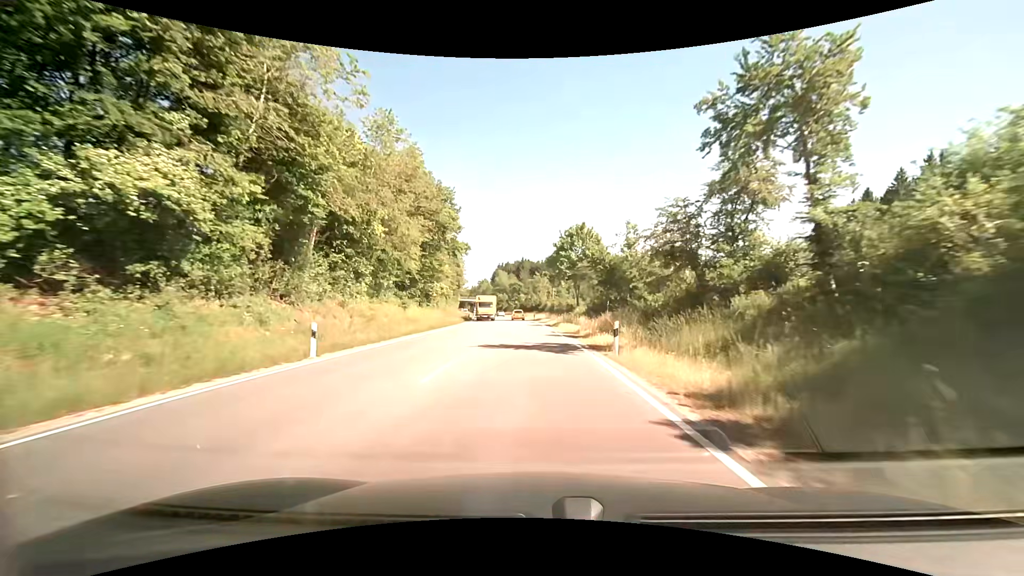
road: primary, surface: asphalt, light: Day
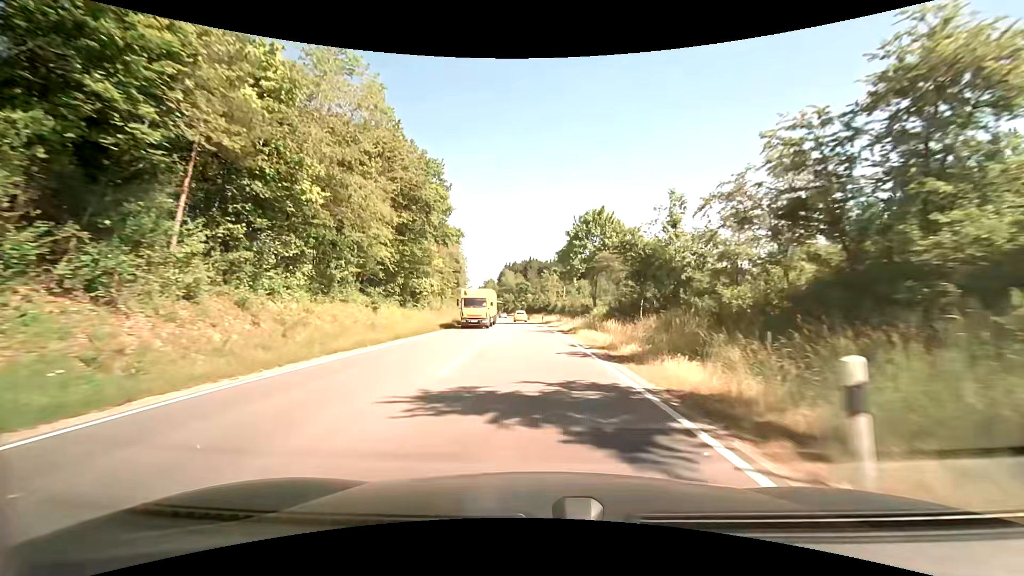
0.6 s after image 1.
(0.0, +10.9) m; 0°
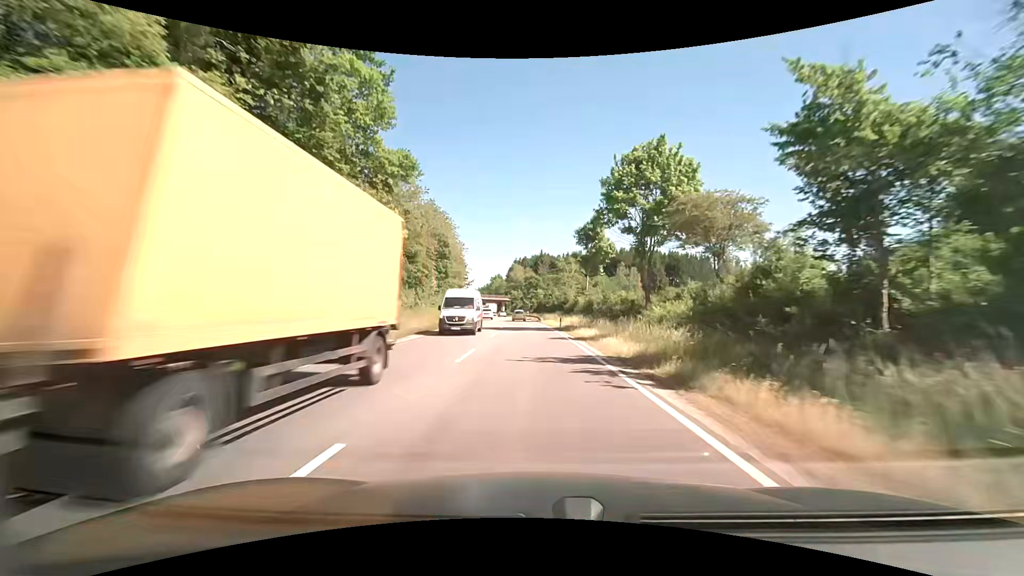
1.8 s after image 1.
(-0.4, +21.6) m; -2°
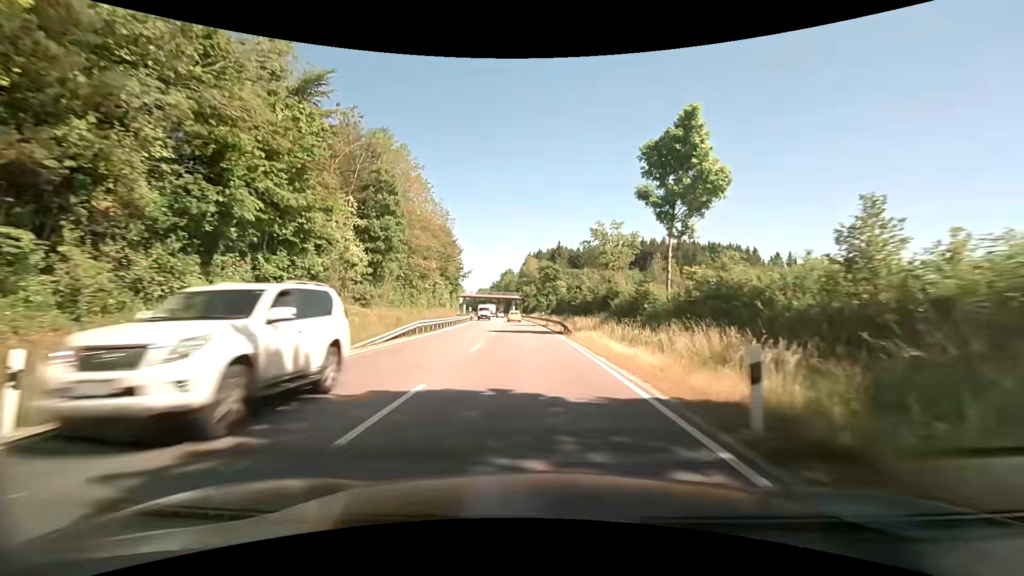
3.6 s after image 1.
(-0.5, +32.4) m; -2°
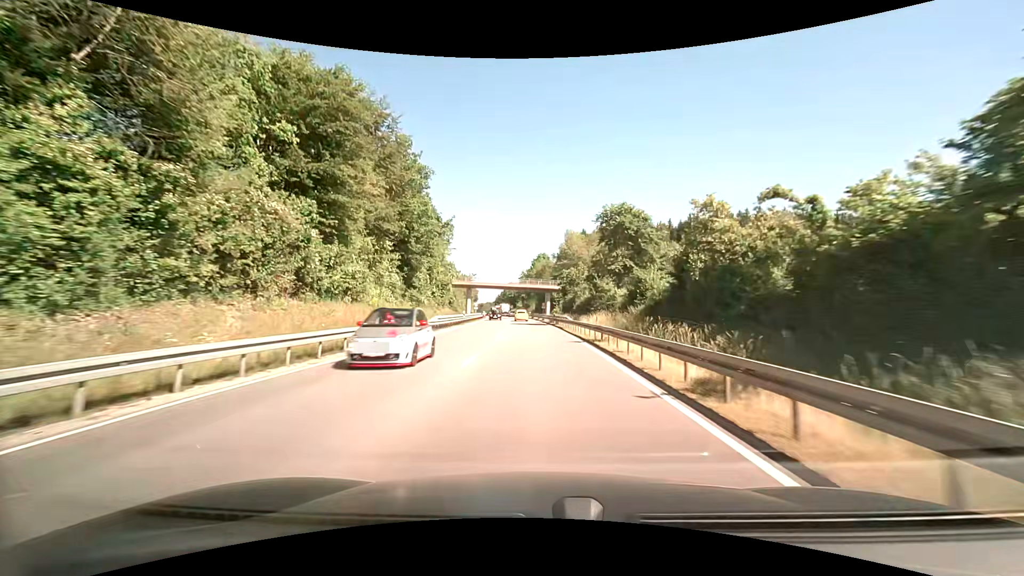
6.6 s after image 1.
(-0.8, +54.1) m; -2°
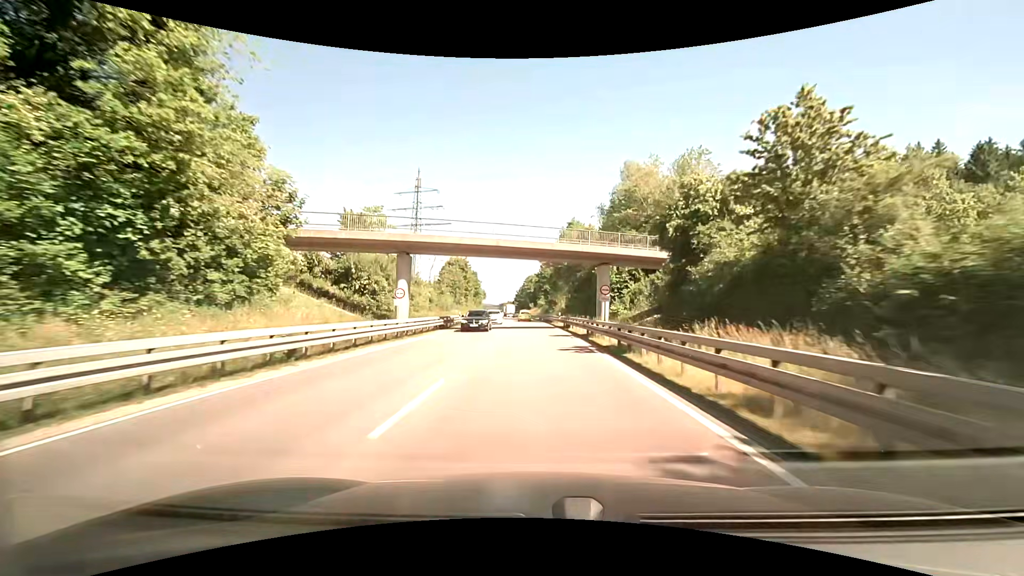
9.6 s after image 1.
(-2.3, +55.0) m; -4°
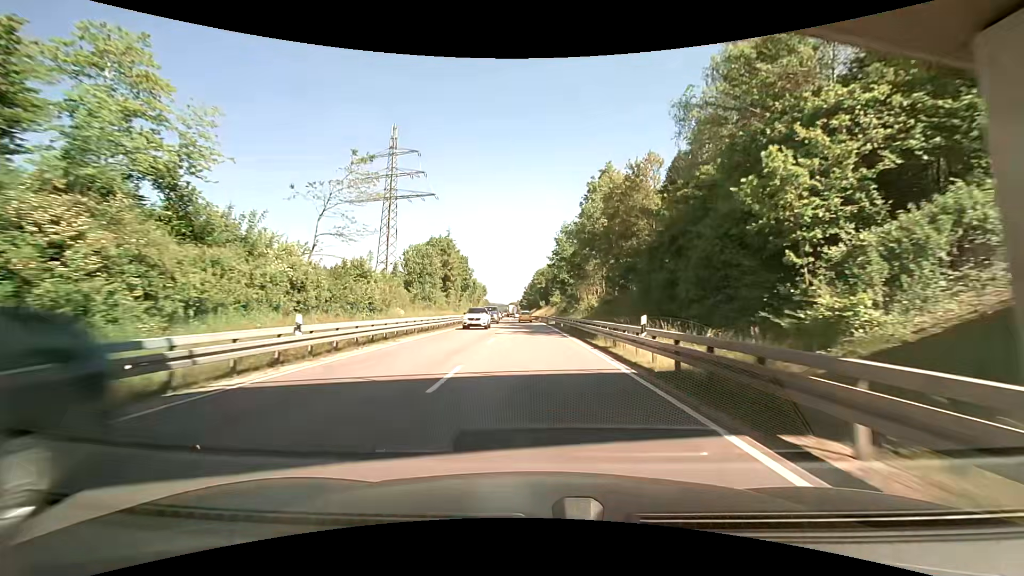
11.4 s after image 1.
(-0.4, +33.7) m; -1°
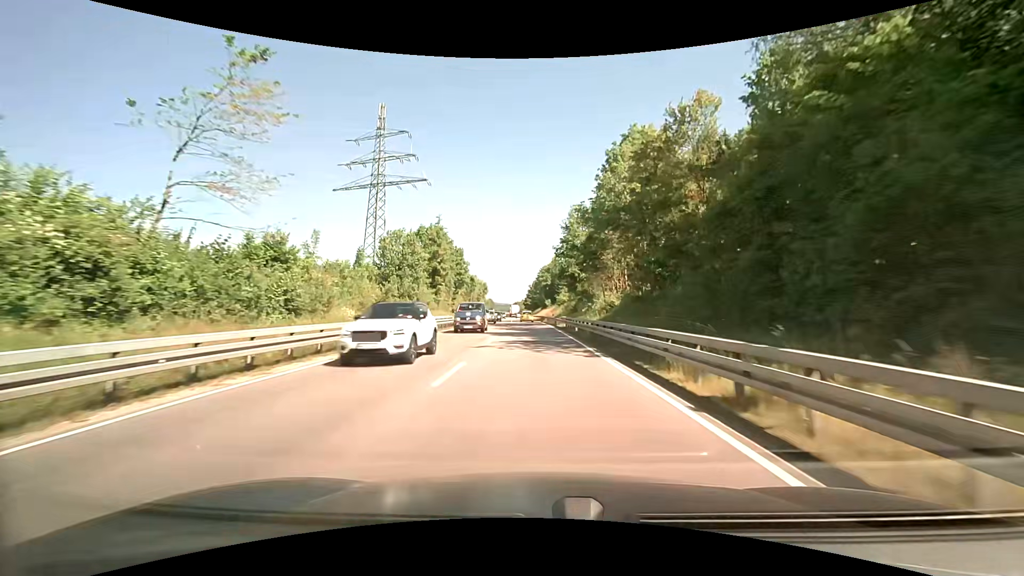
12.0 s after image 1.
(-0.2, +11.4) m; -2°
(0, +10) (-1, +20) (-1, +30) (-1, +40) (-1, +50) (-2, +60) (-2, +70) (-2, +80) (-3, +90) (-4, +100) m
